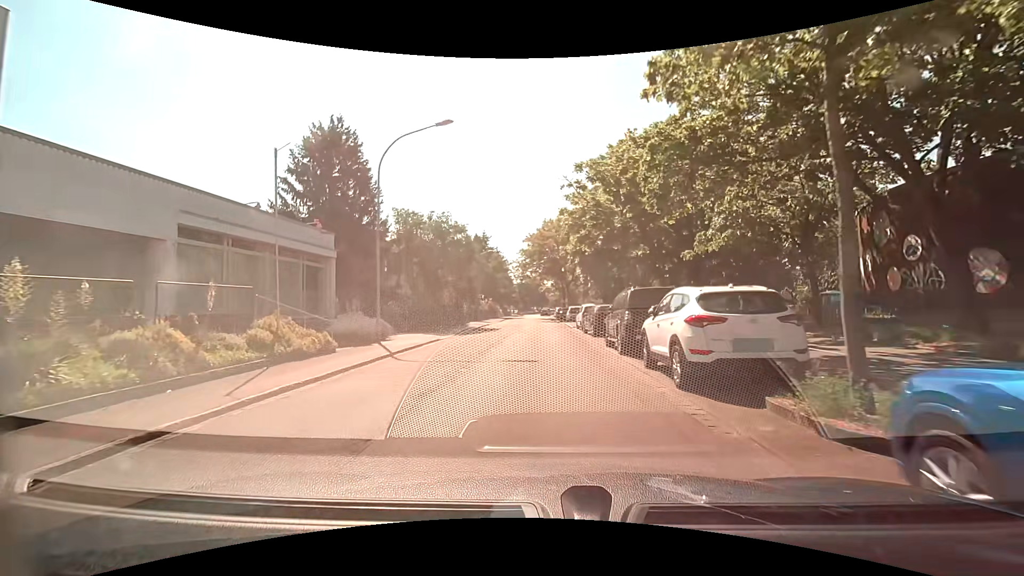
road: residential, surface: asphalt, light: Day
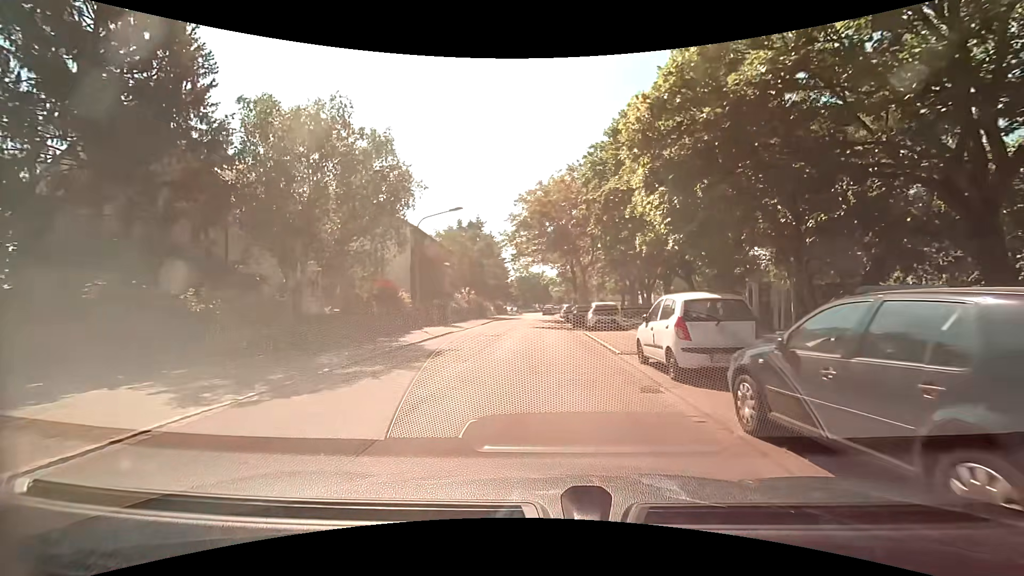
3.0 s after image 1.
(+0.3, +20.3) m; +1°
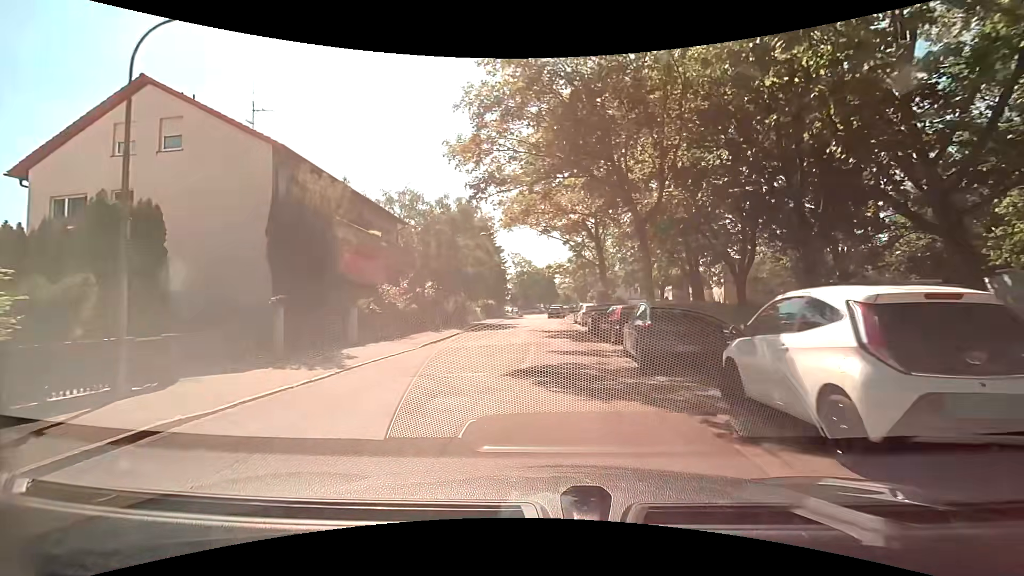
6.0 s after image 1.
(-0.3, +20.9) m; -1°
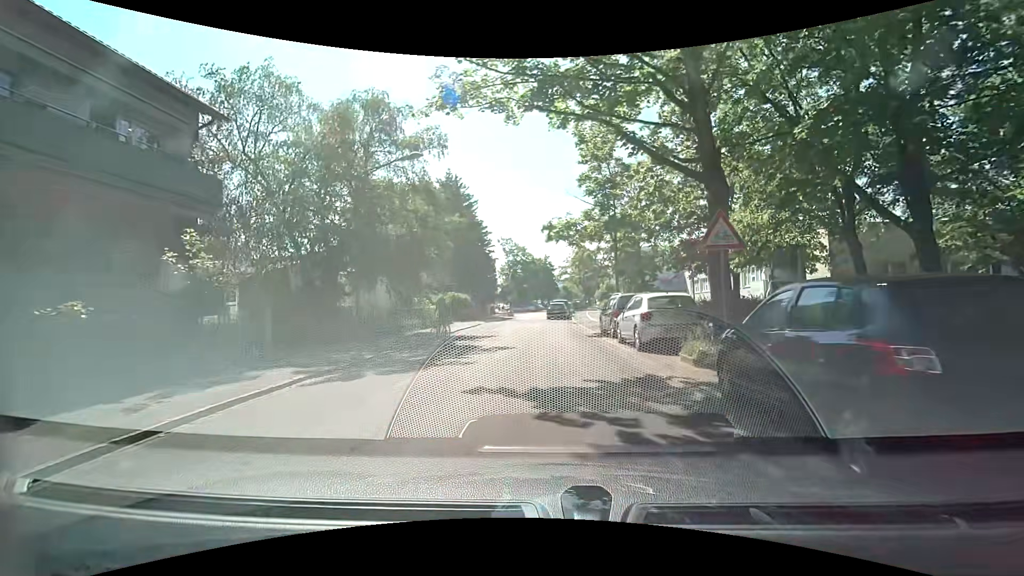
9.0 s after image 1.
(0.0, +20.2) m; +1°
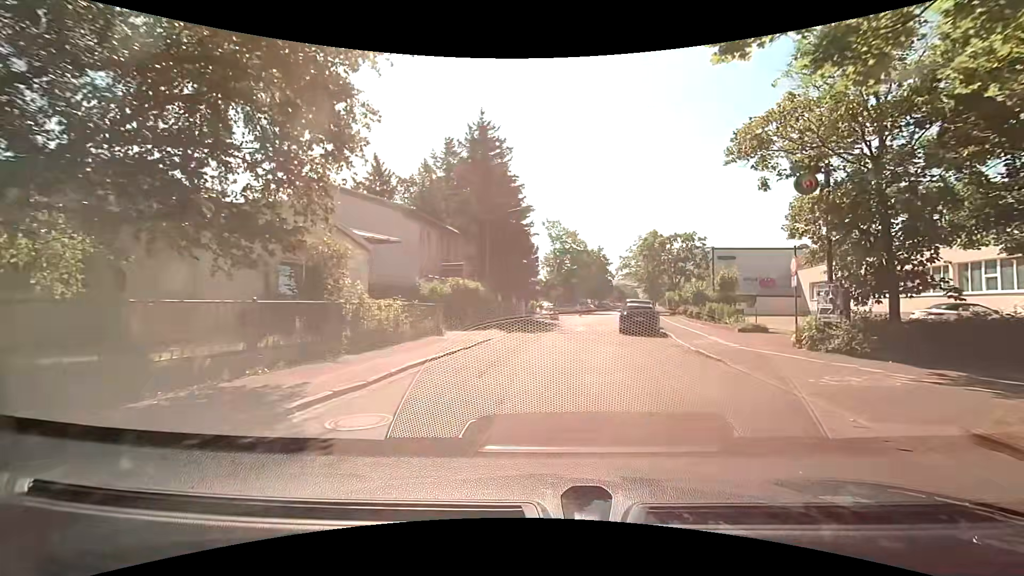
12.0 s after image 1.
(-1.2, +18.7) m; -6°
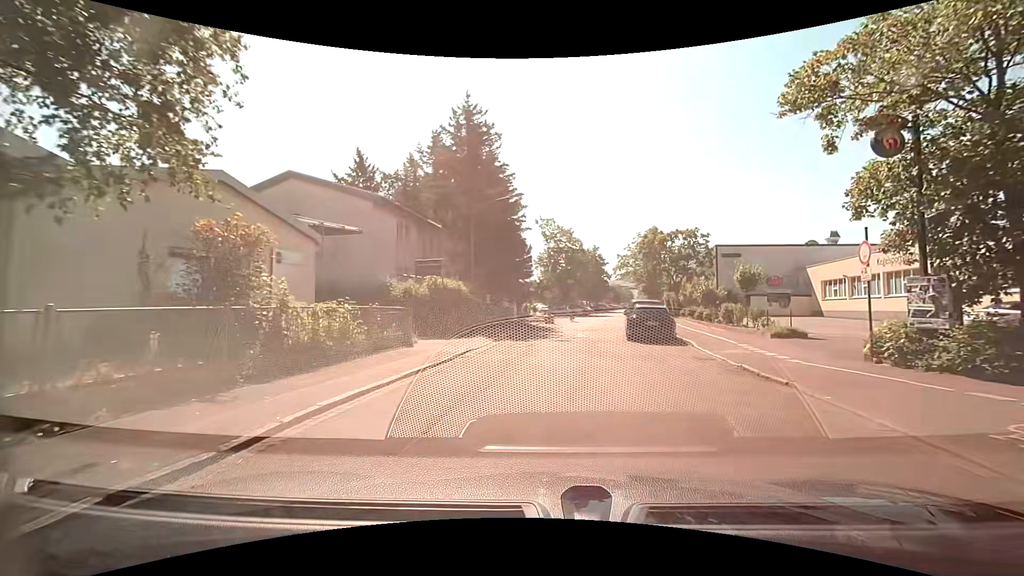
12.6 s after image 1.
(0.0, +3.8) m; -1°
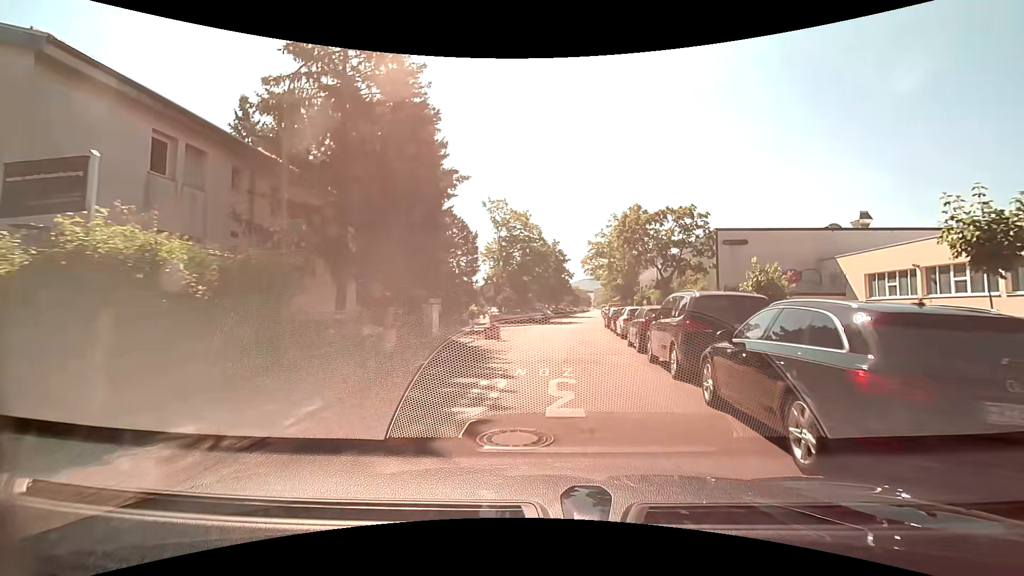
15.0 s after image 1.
(+1.1, +15.6) m; +7°
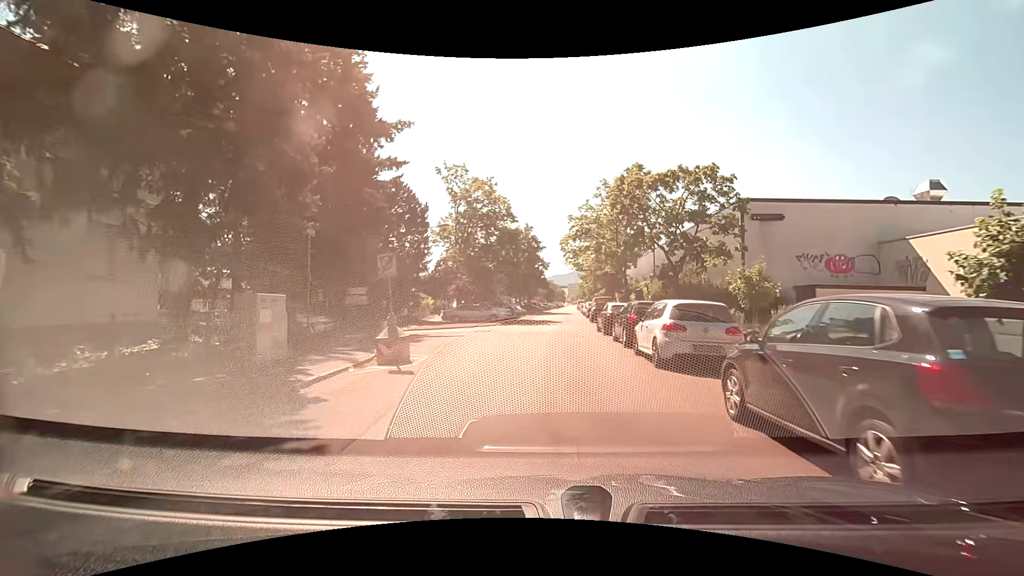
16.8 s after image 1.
(+0.4, +12.2) m; +2°
(0, +10) (+1, +20) (+1, +30) (+2, +40) (+2, +50) (+3, +60) (+4, +70) (+4, +80) (+5, +90) (+5, +100) m
